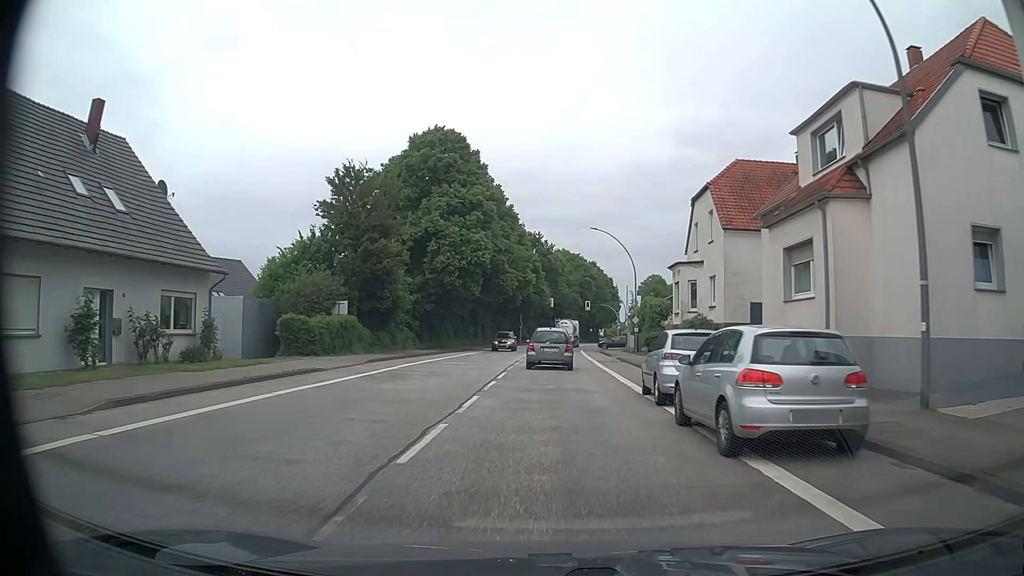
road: primary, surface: asphalt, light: Day
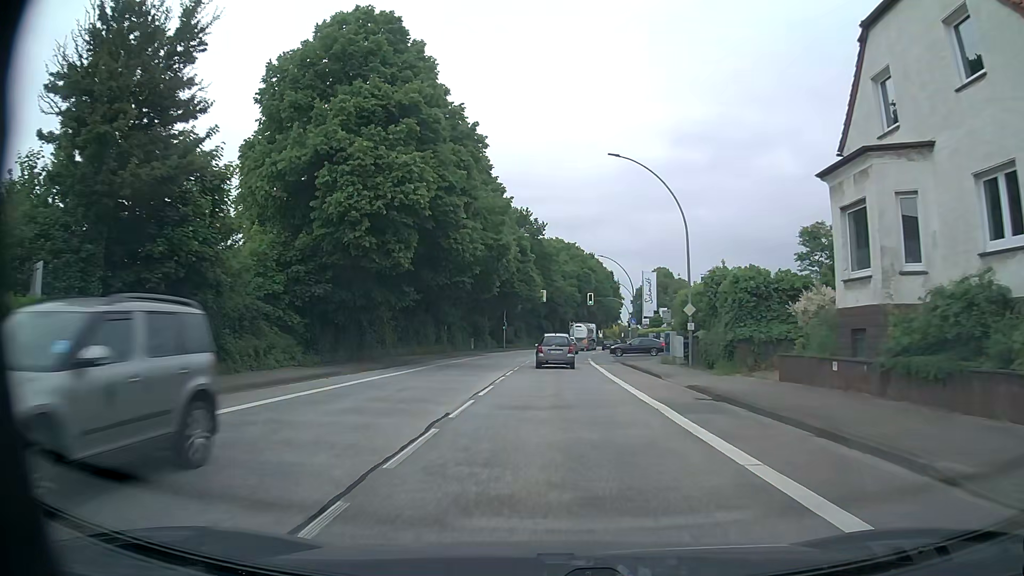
(+0.1, +22.7) m; 0°
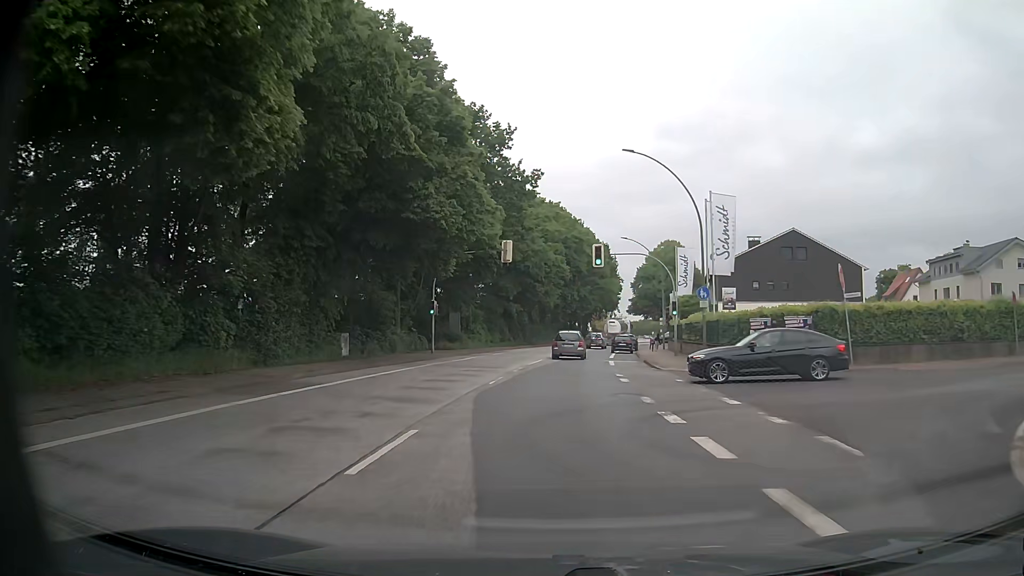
(+0.8, +38.1) m; +2°
(0, +10) (0, +20) (+1, +30) (+2, +40) (+3, +50) (+4, +60) (+5, +70) (+7, +80) (+9, +89) (+11, +99) m
